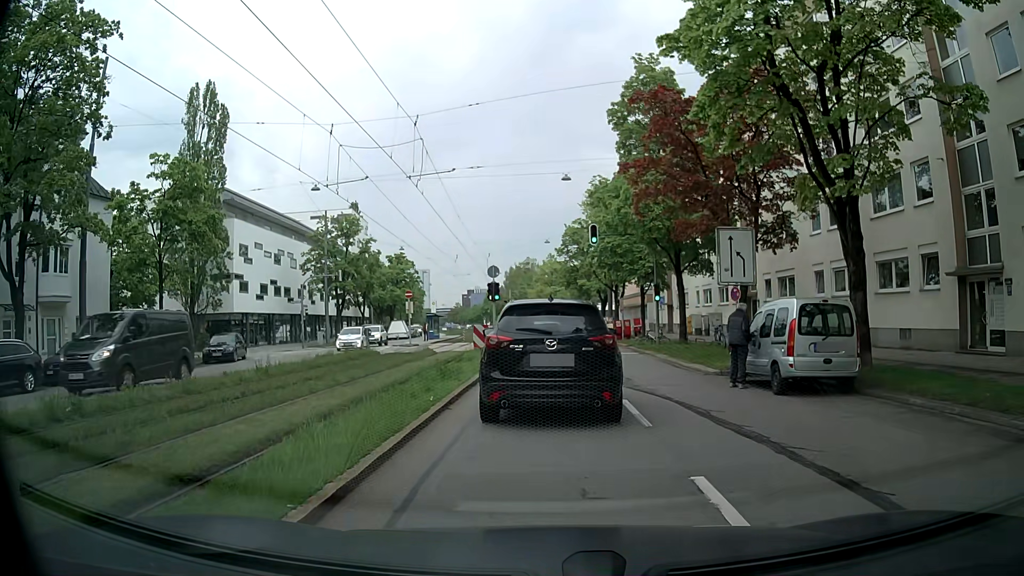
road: secondary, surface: asphalt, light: Day
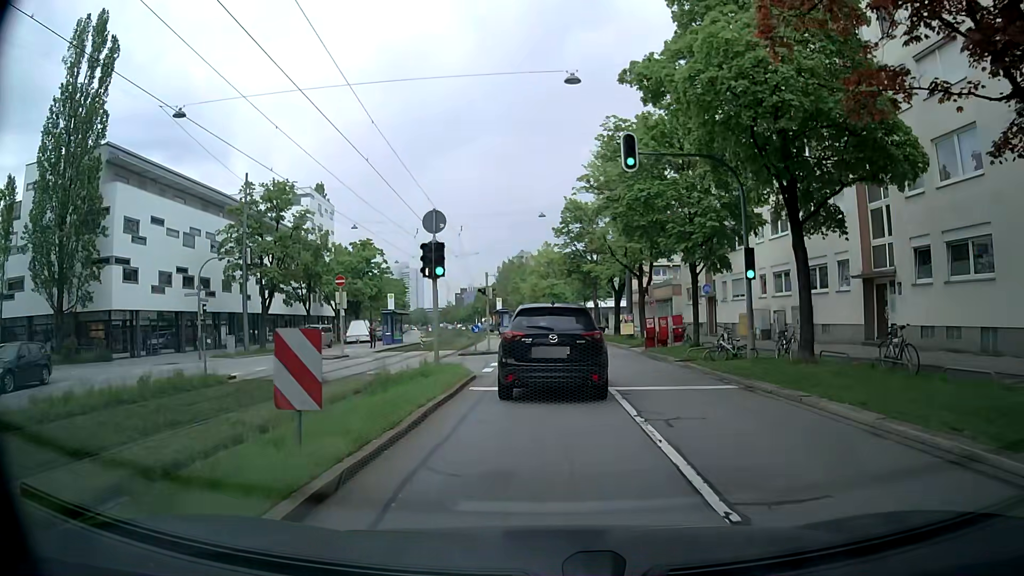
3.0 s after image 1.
(+0.1, +16.8) m; +1°
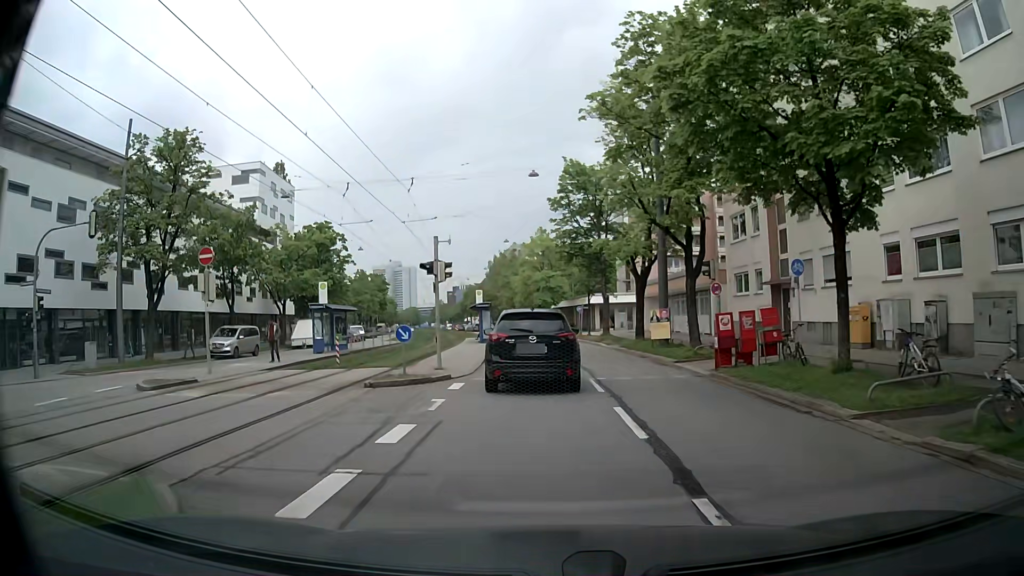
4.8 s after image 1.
(-0.1, +14.5) m; -1°
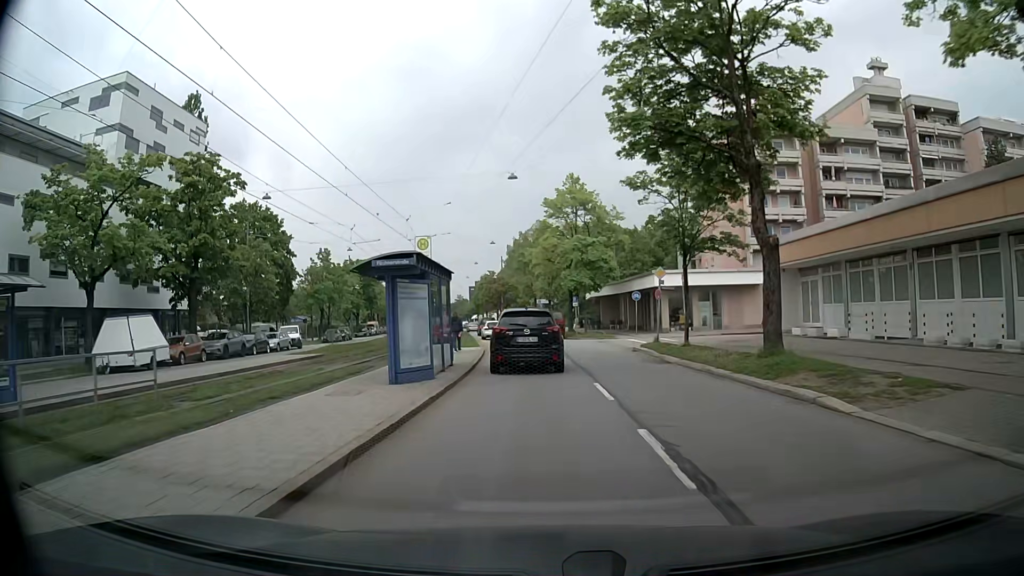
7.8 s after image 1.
(-0.2, +30.1) m; -1°
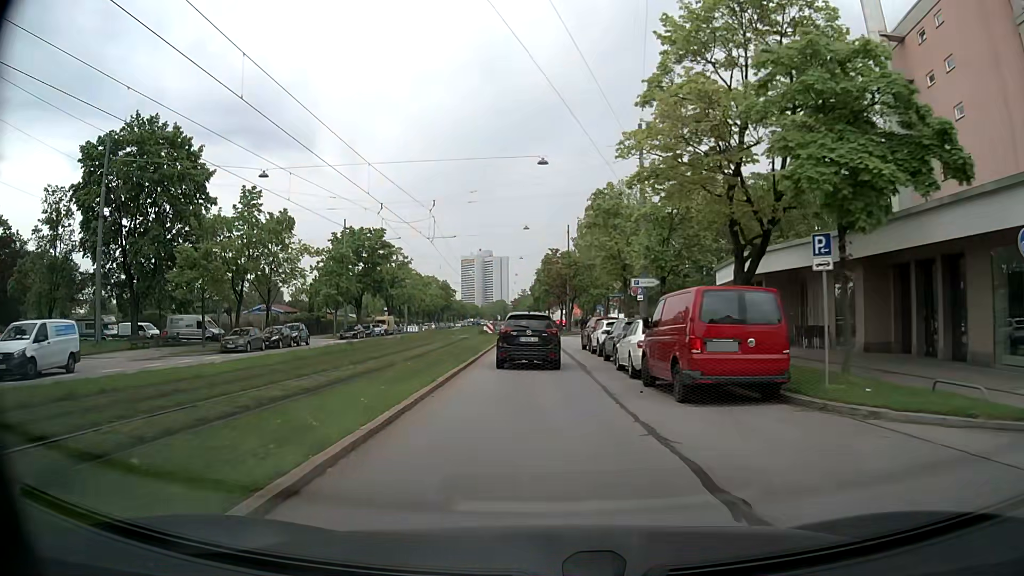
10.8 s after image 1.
(-1.8, +36.3) m; -6°
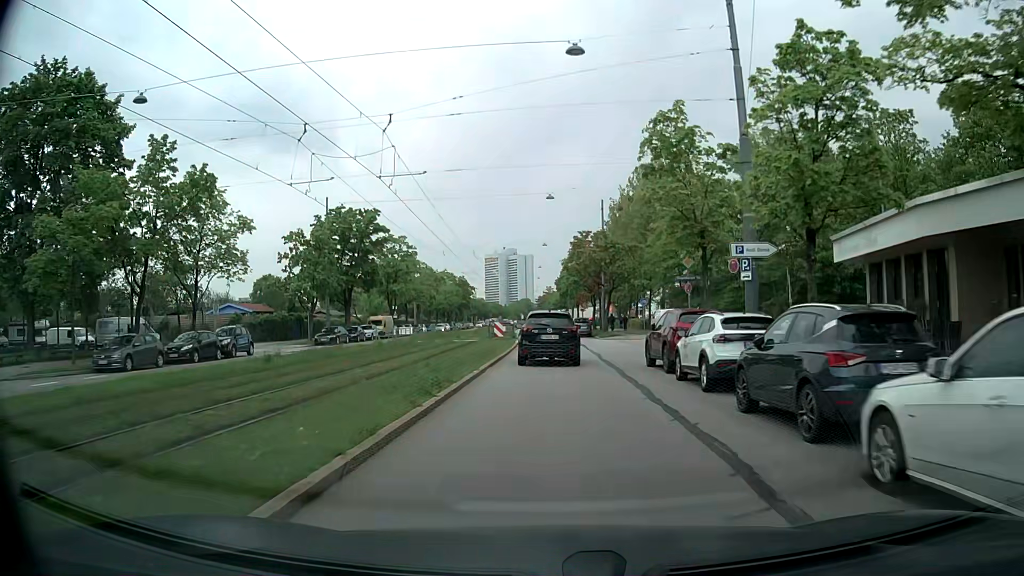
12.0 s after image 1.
(-0.4, +14.8) m; -3°
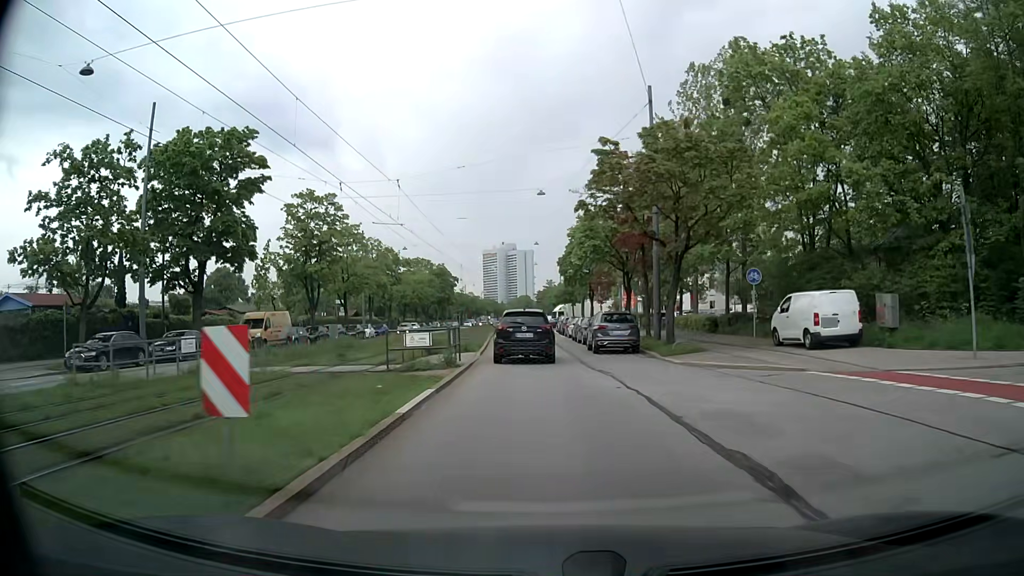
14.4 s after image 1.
(+0.2, +30.5) m; 0°
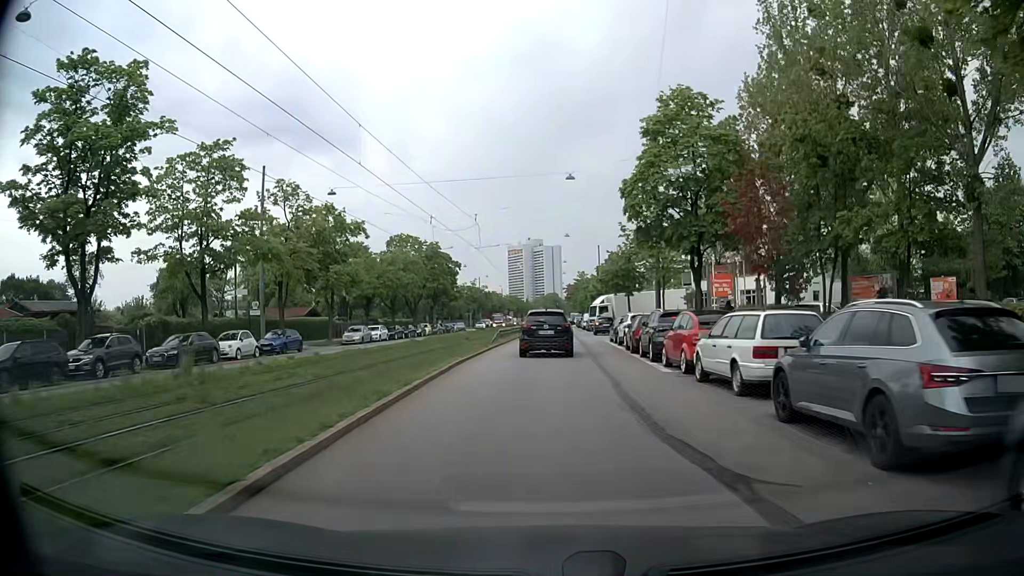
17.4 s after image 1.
(-0.7, +35.3) m; -2°
(0, +10) (0, +20) (0, +30) (0, +40) (+1, +50) (+1, +60) (+1, +70) (+2, +80) (+2, +90) (+2, +100) m
